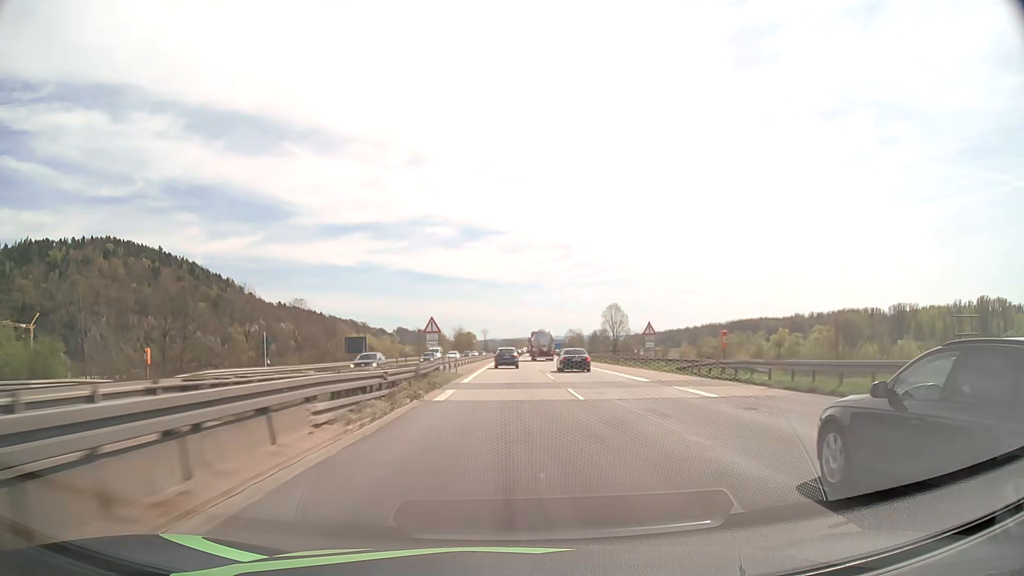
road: motorway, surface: asphalt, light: Day
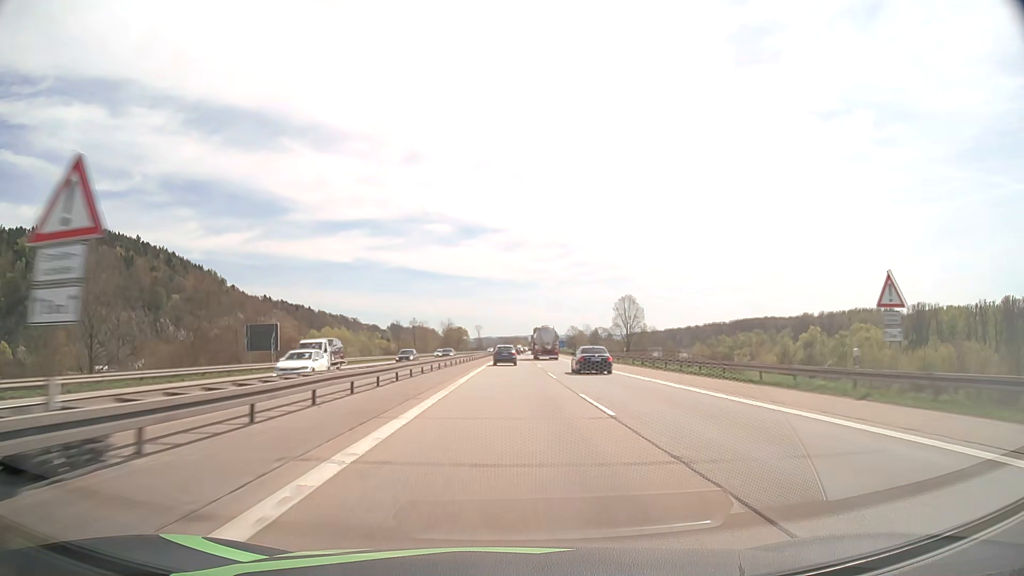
(0.0, +36.0) m; 0°
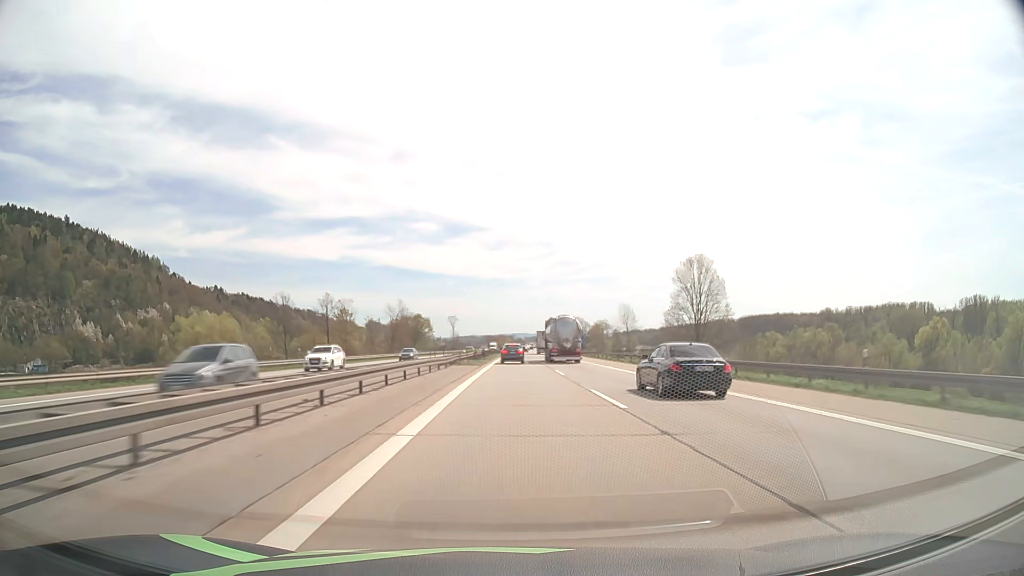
(+0.8, +93.2) m; +1°
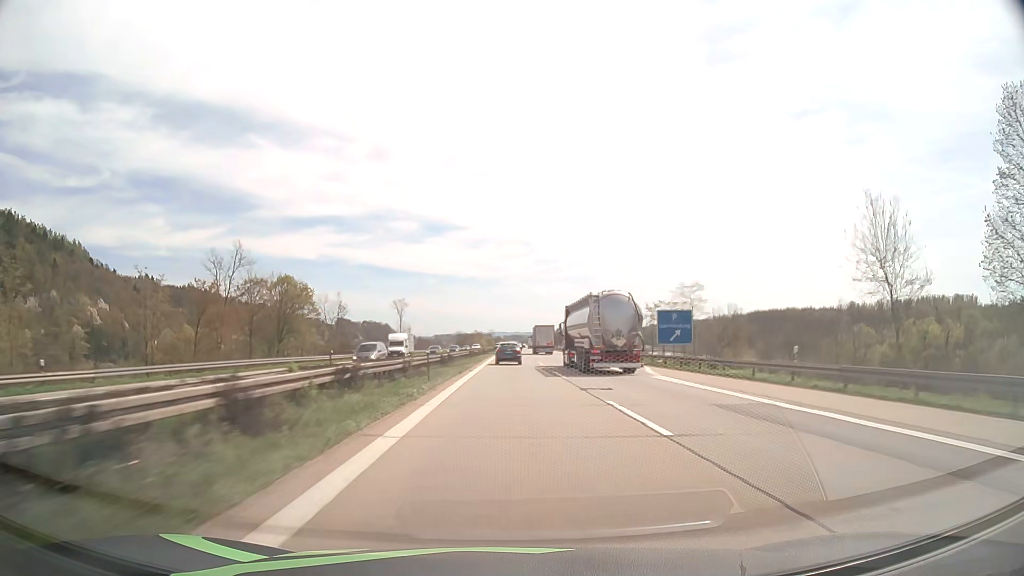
(+1.6, +95.6) m; +2°
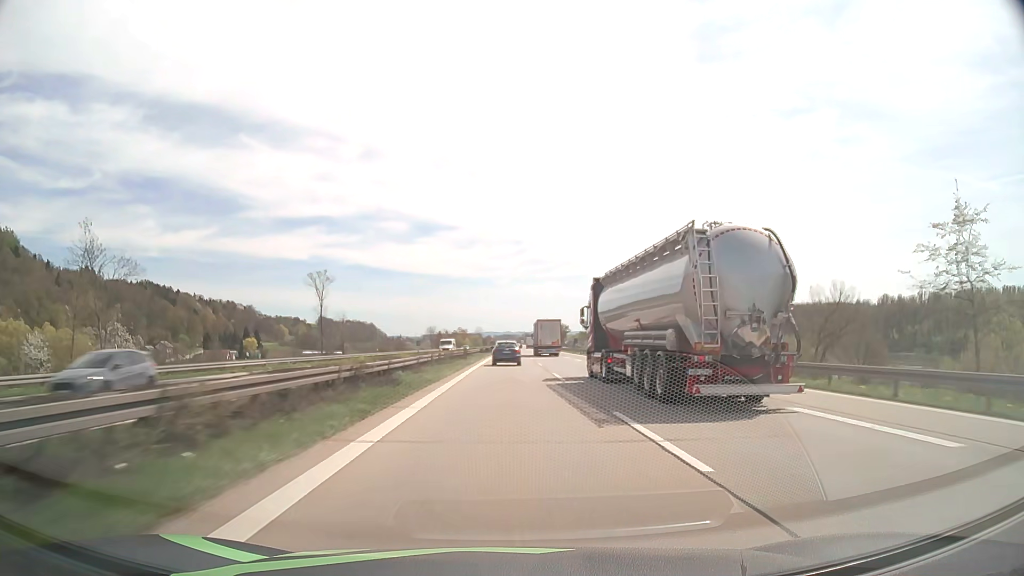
(+0.8, +75.6) m; +1°
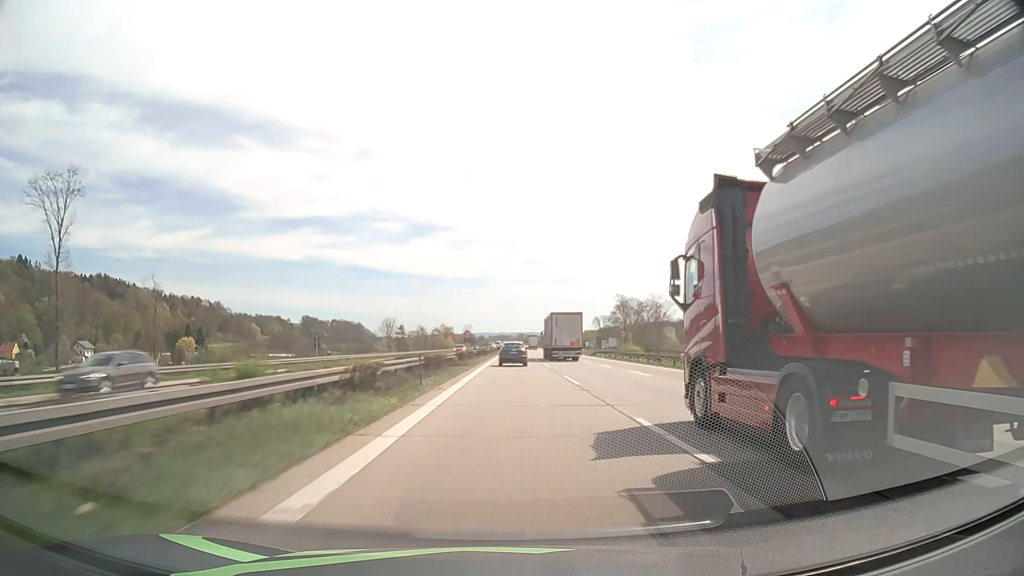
(+0.2, +74.5) m; 0°
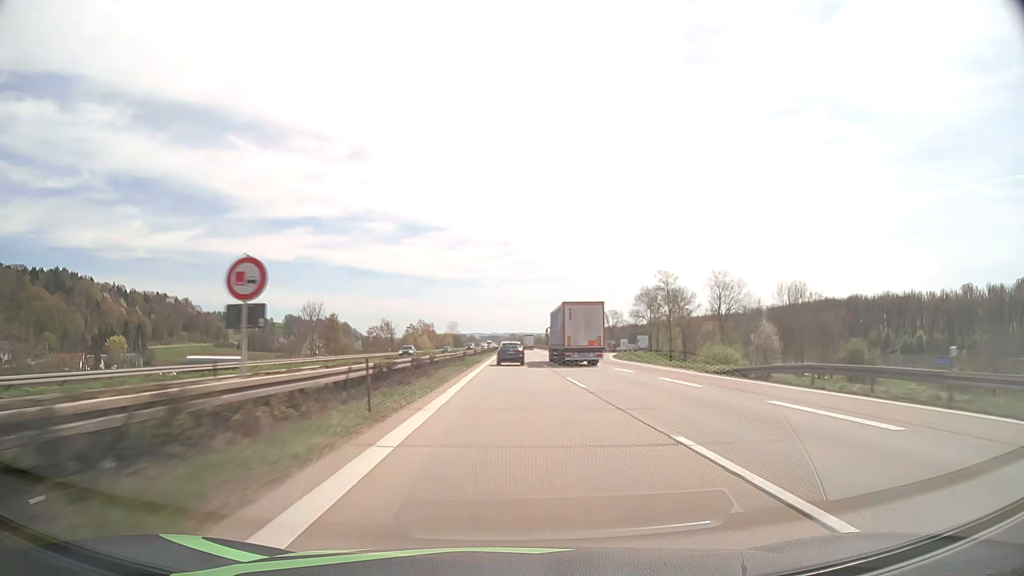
(+0.3, +56.2) m; +1°
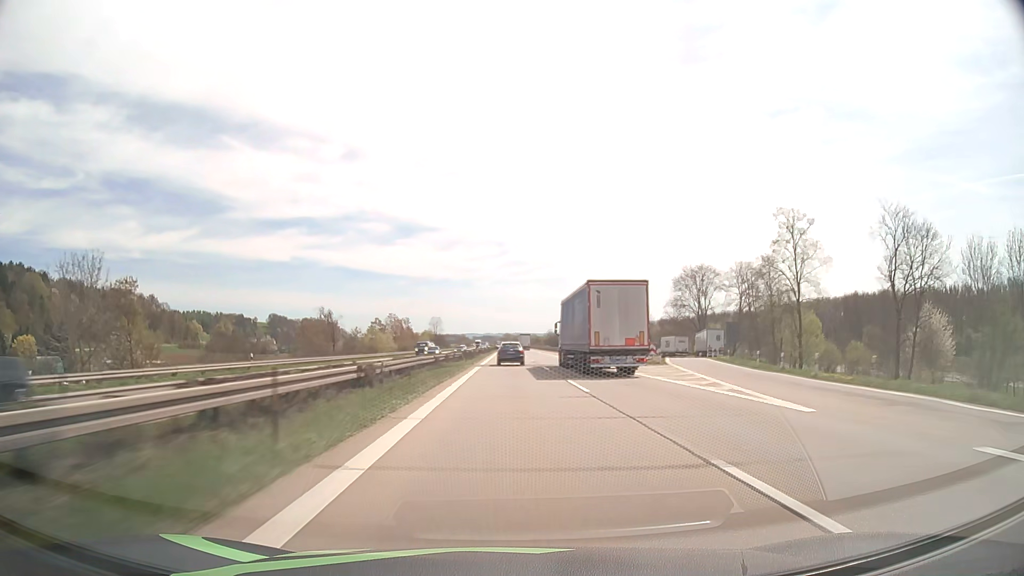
(+0.2, +56.8) m; 0°
(0, +10) (0, +20) (0, +30) (0, +40) (0, +50) (0, +60) (0, +70) (0, +80) (0, +90) (0, +100) m
